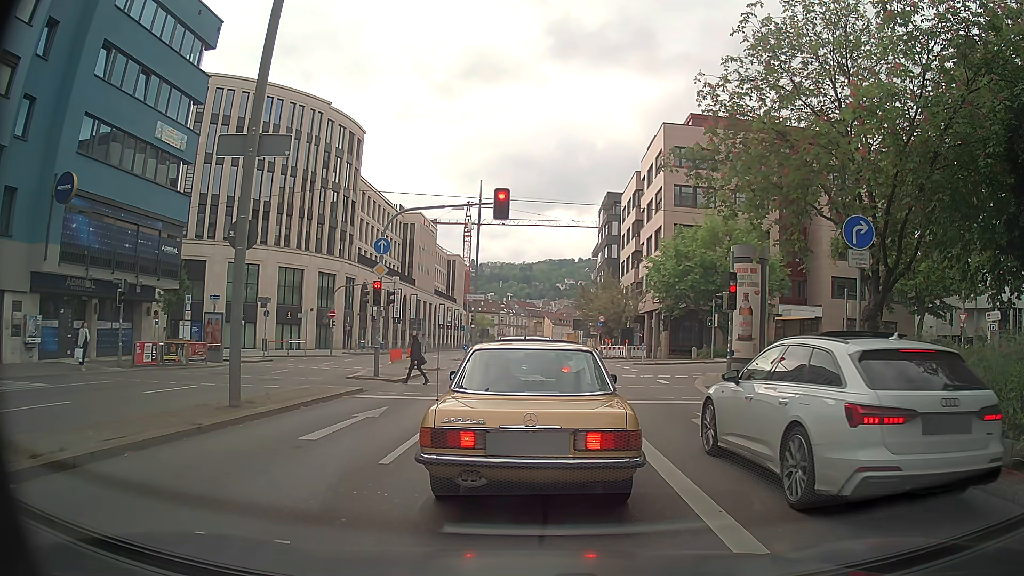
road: primary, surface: asphalt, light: Day
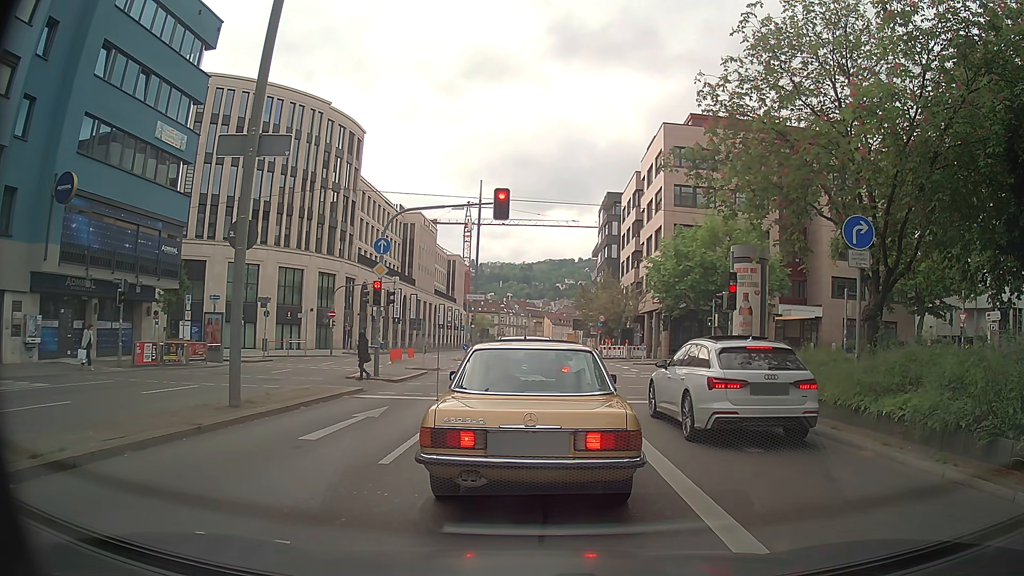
(0.0, 0.0) m; 0°
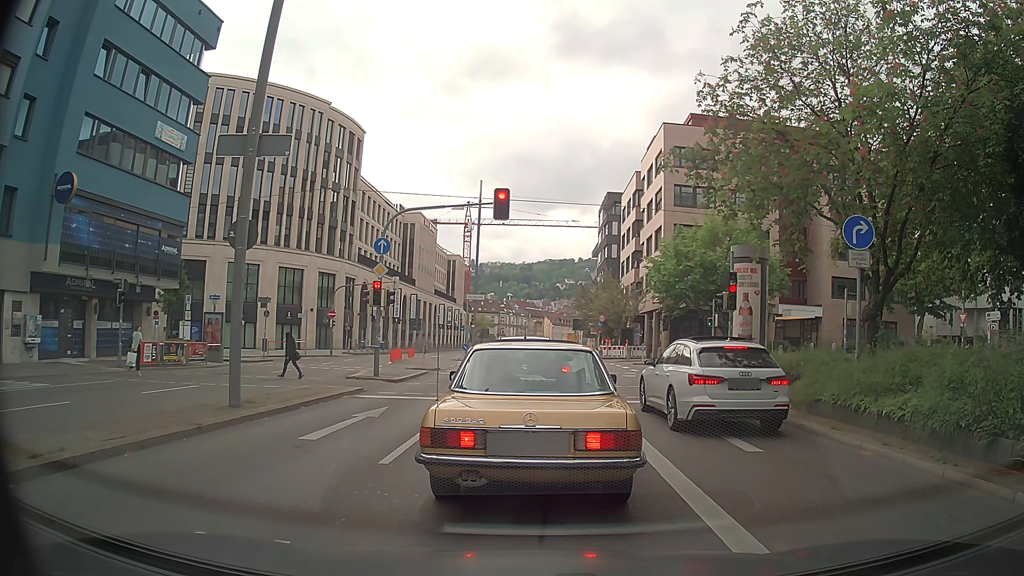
(0.0, 0.0) m; 0°
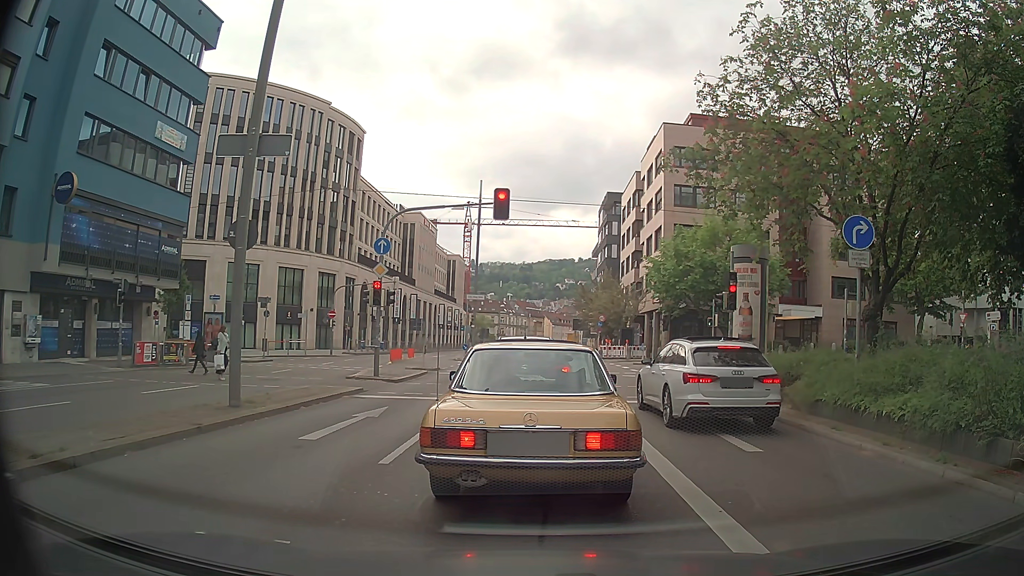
(0.0, 0.0) m; 0°
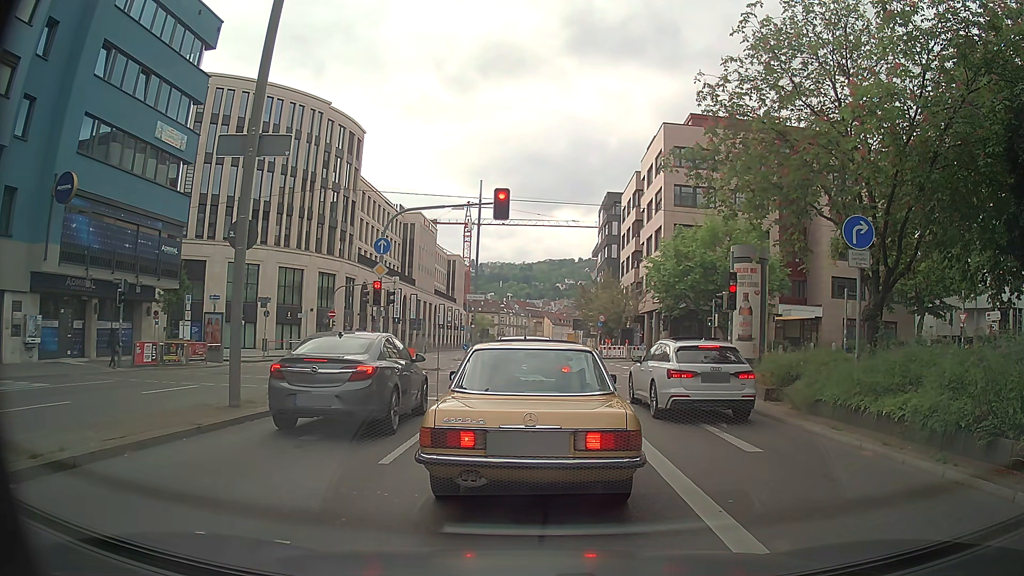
(0.0, 0.0) m; 0°
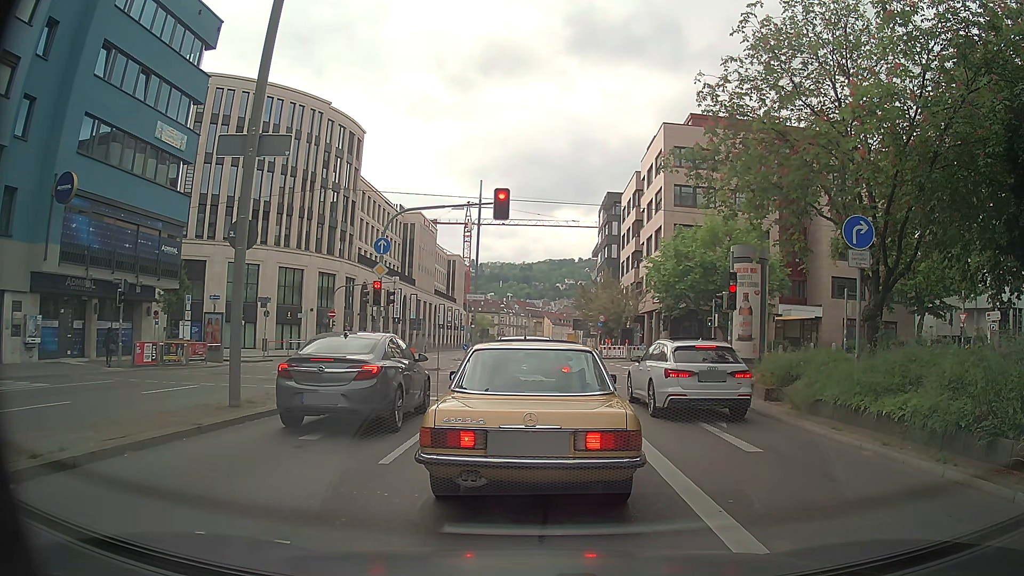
(0.0, 0.0) m; 0°
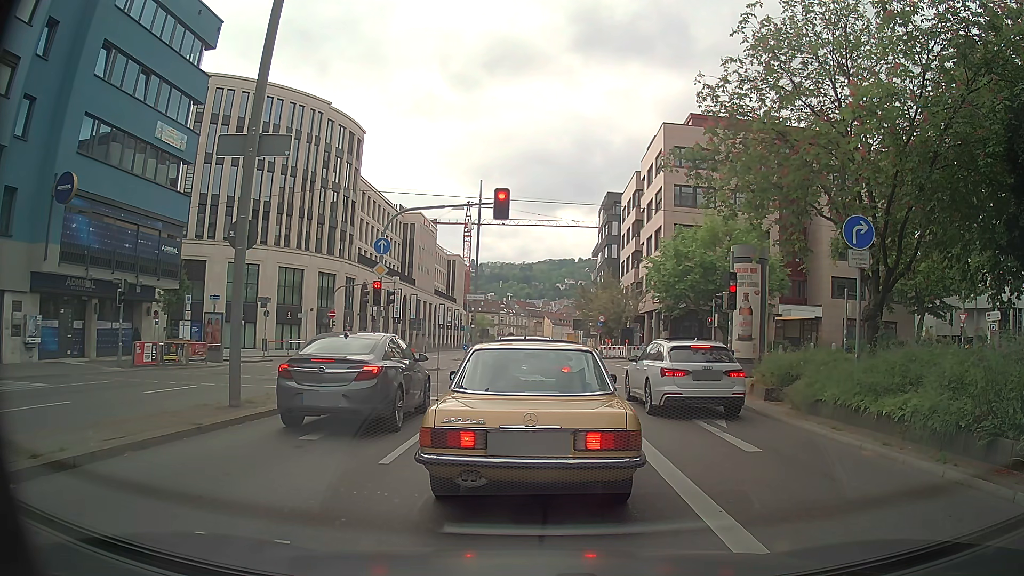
(0.0, 0.0) m; 0°
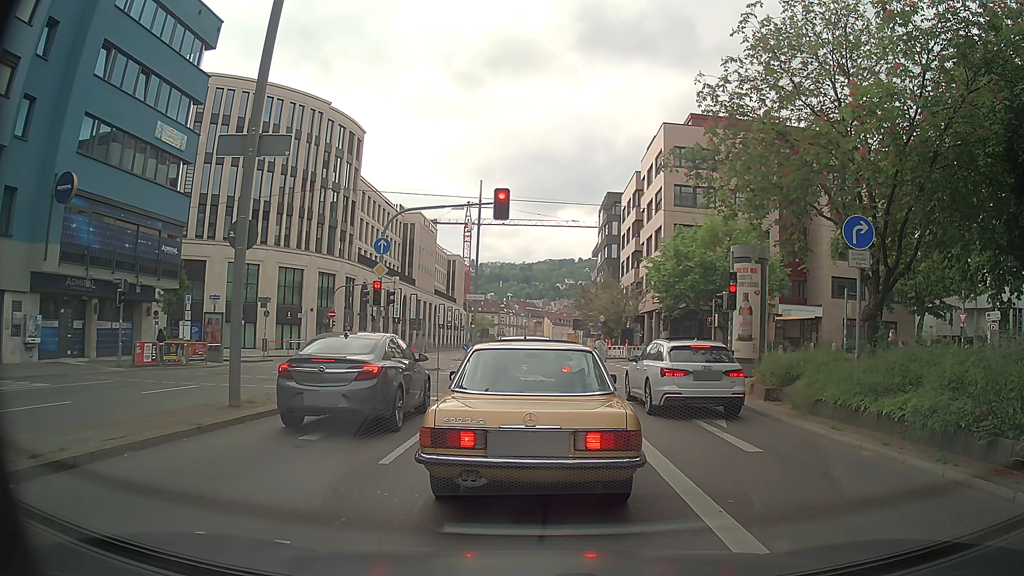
(0.0, 0.0) m; 0°
